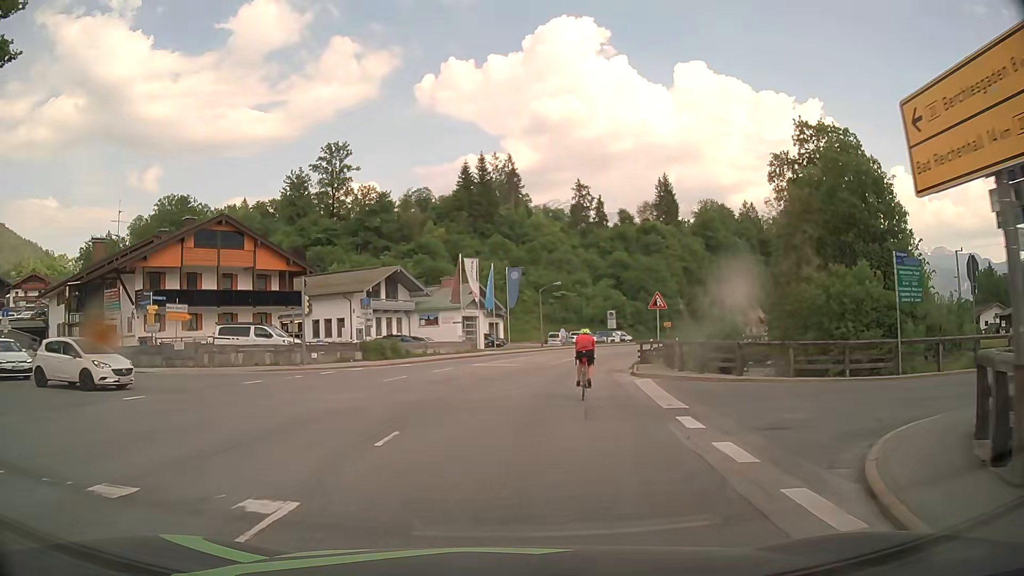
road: primary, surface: asphalt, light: Day
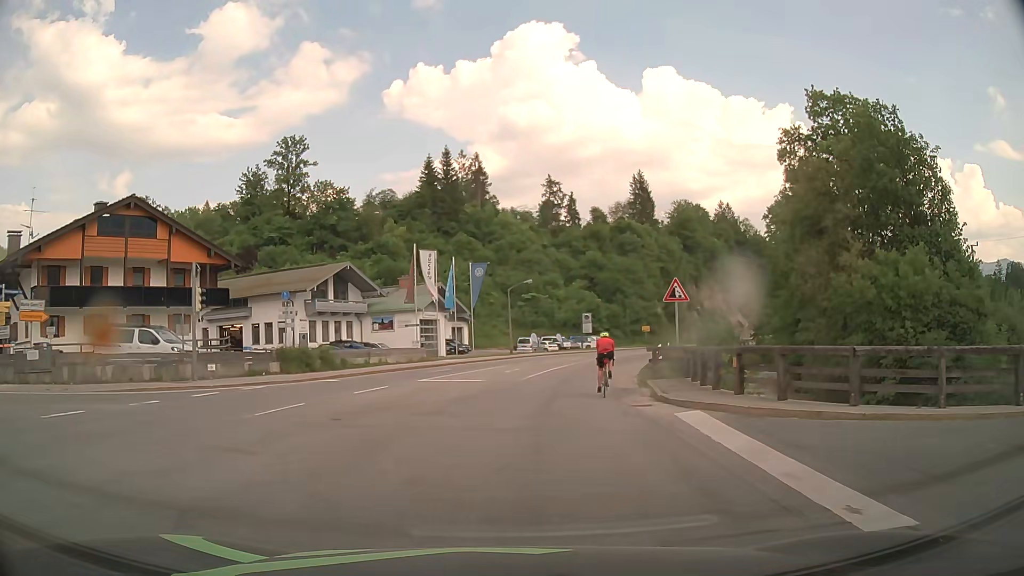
(+0.2, +8.8) m; +3°
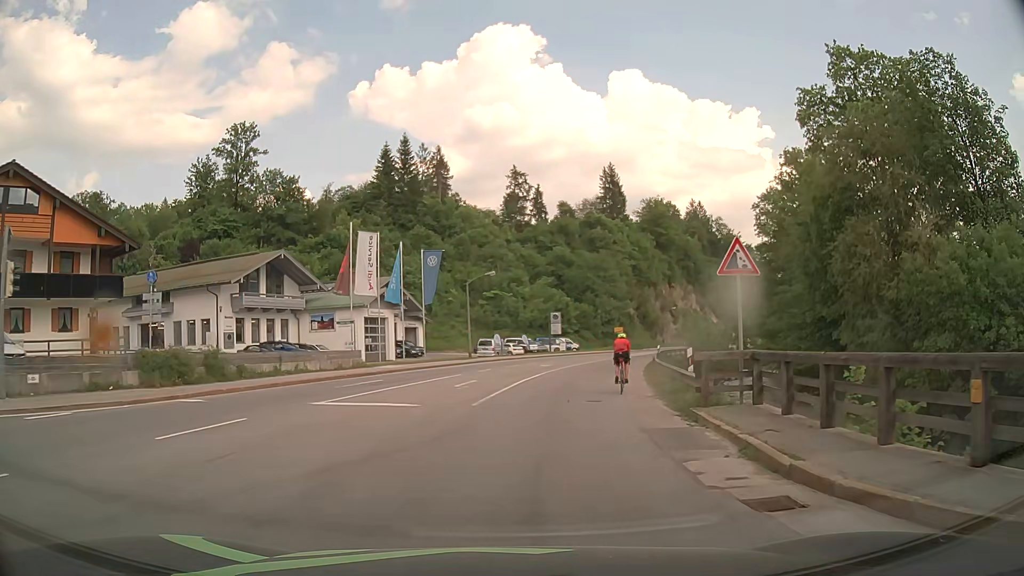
(+0.2, +9.1) m; +3°
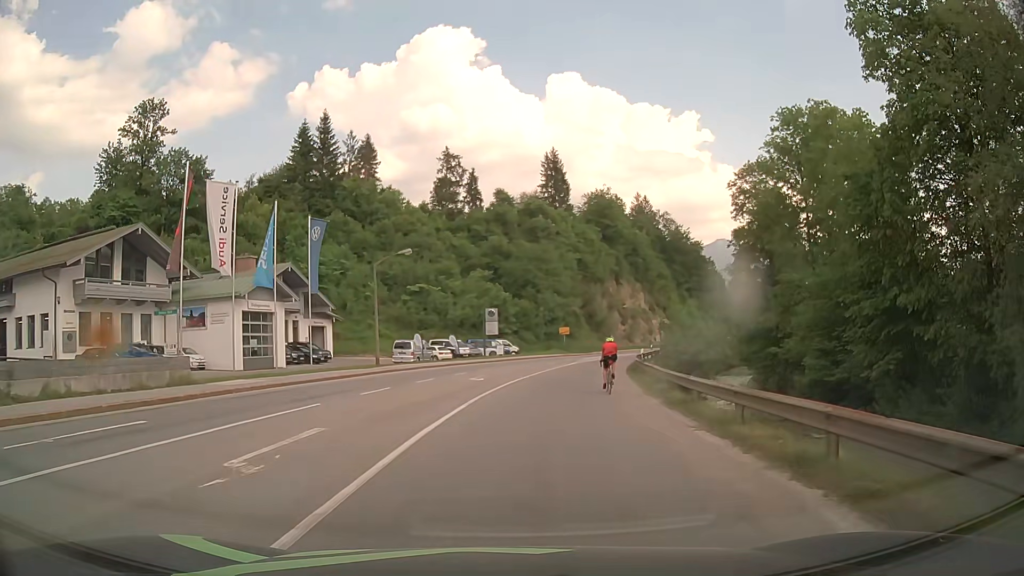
(+0.7, +13.8) m; +5°
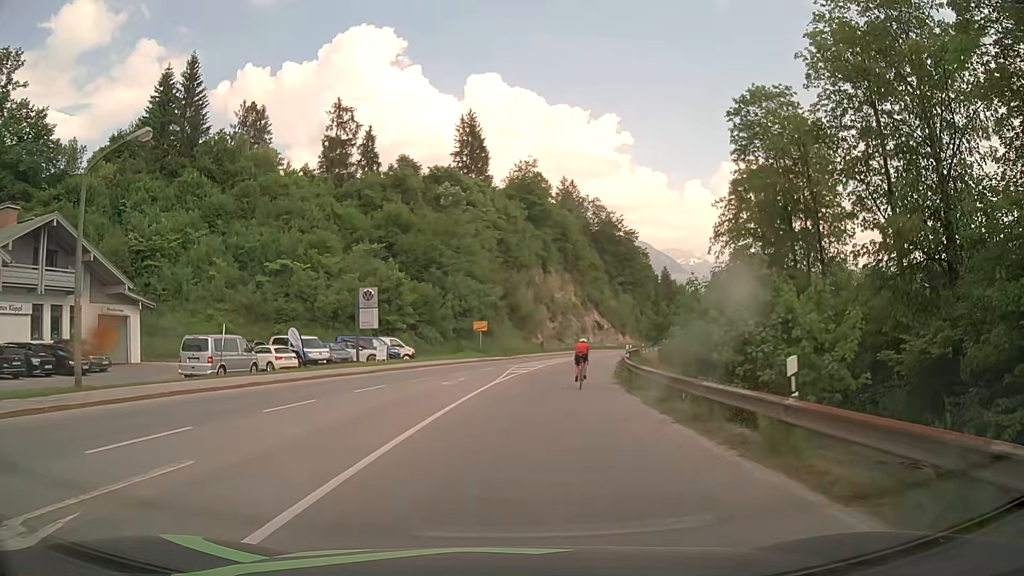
(+1.6, +23.5) m; +7°
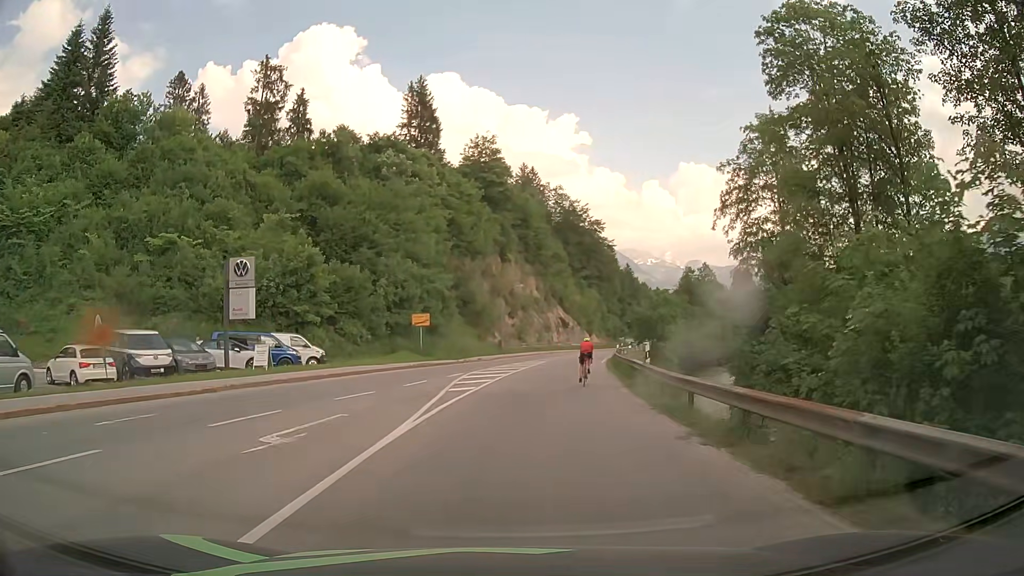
(+0.6, +14.5) m; +4°
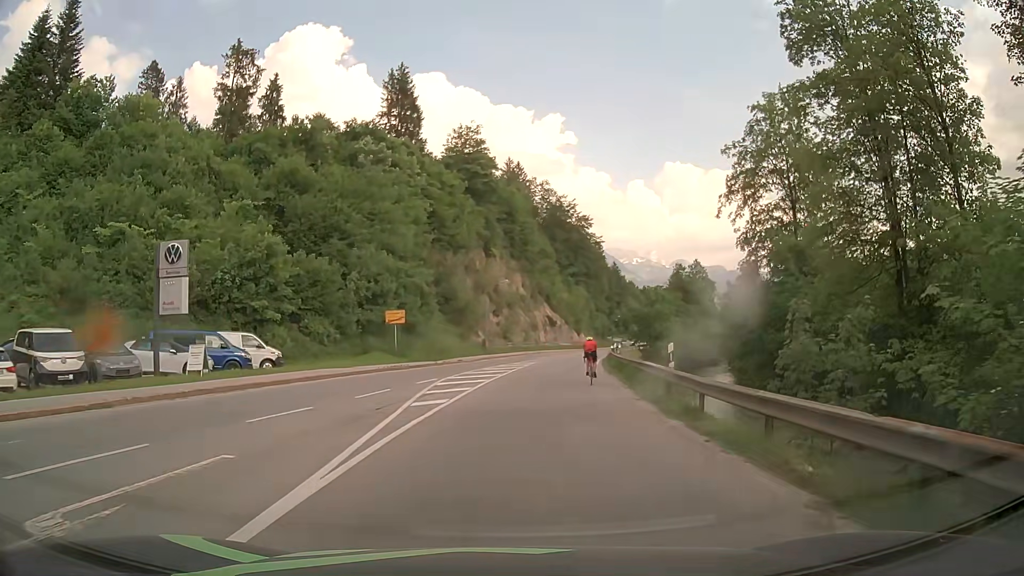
(+0.1, +4.9) m; +2°
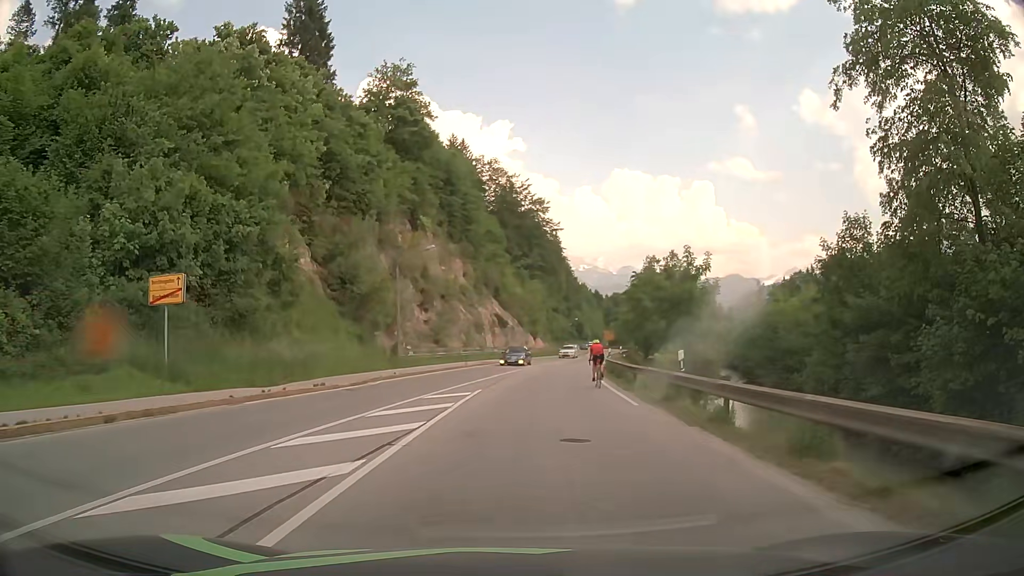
(+1.1, +25.3) m; +4°
(0, +10) (+1, +20) (+2, +30) (+3, +40) (+4, +50) (+6, +60) (+9, +69) (+11, +79) (+13, +89) (+15, +99) m
